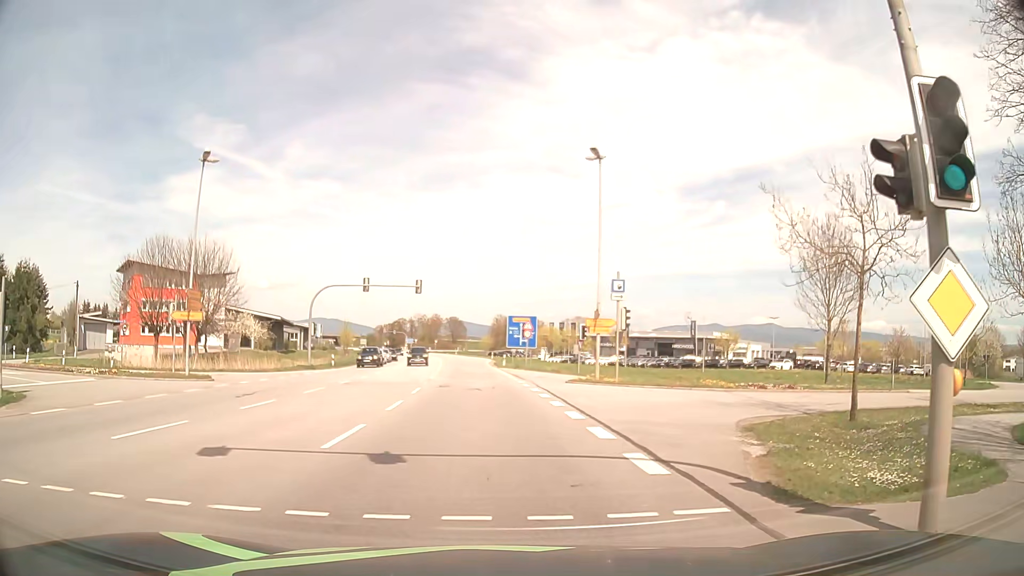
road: secondary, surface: asphalt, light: Day
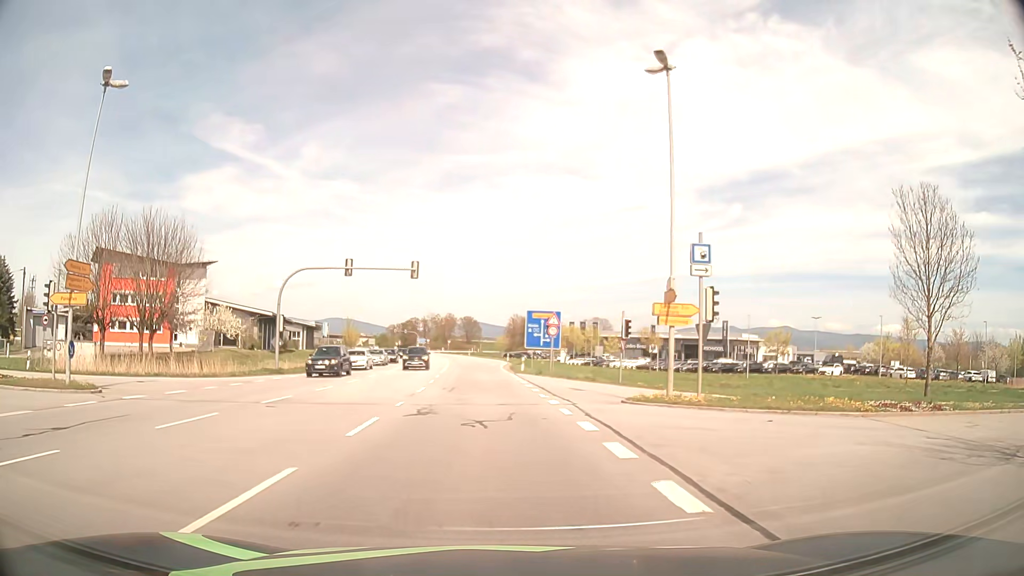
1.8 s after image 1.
(-0.2, +11.2) m; -2°
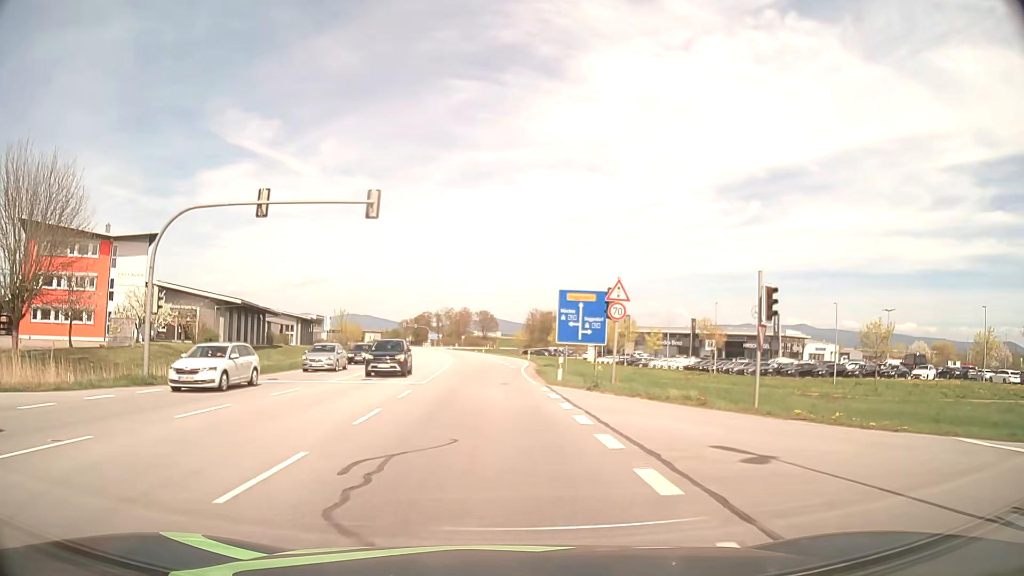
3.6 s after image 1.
(-0.2, +17.8) m; -1°
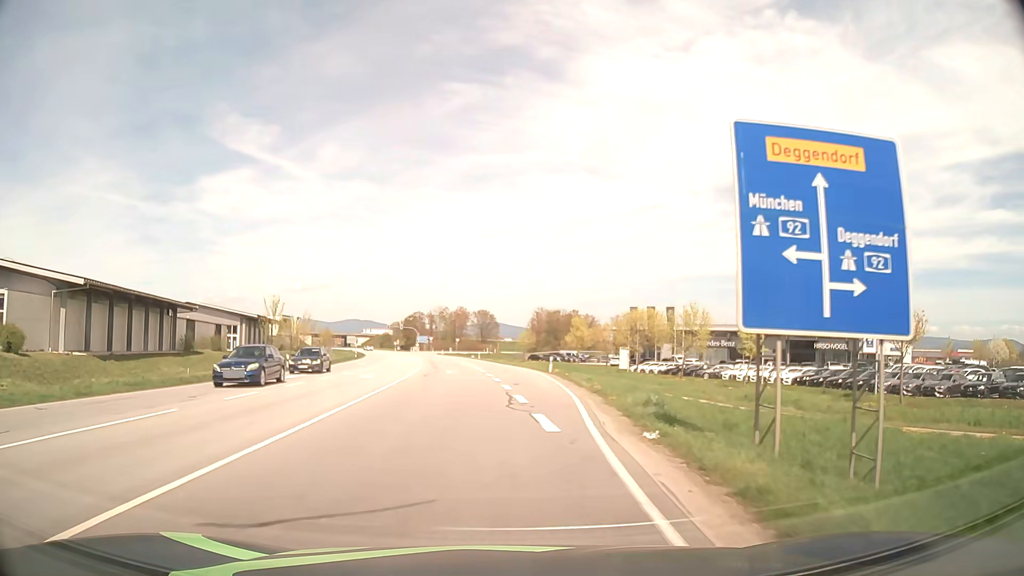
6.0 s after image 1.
(-0.2, +32.0) m; 0°
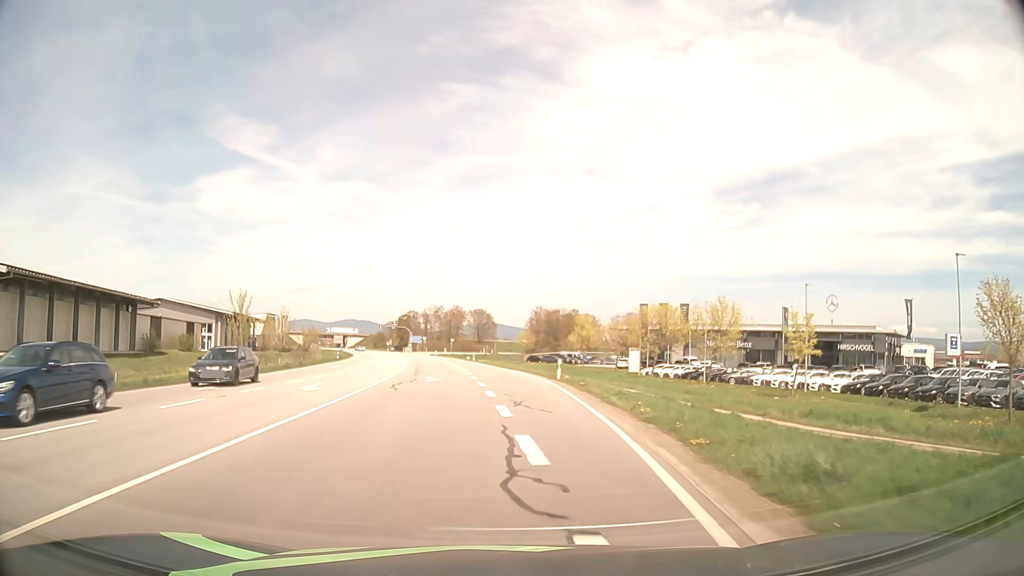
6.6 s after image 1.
(0.0, +9.0) m; 0°
